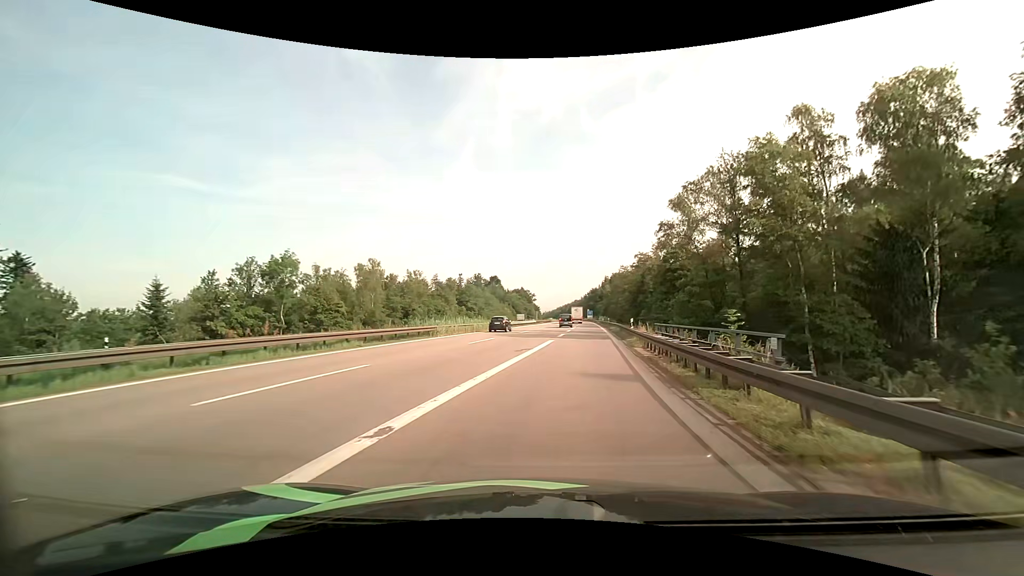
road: motorway_link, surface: asphalt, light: Day
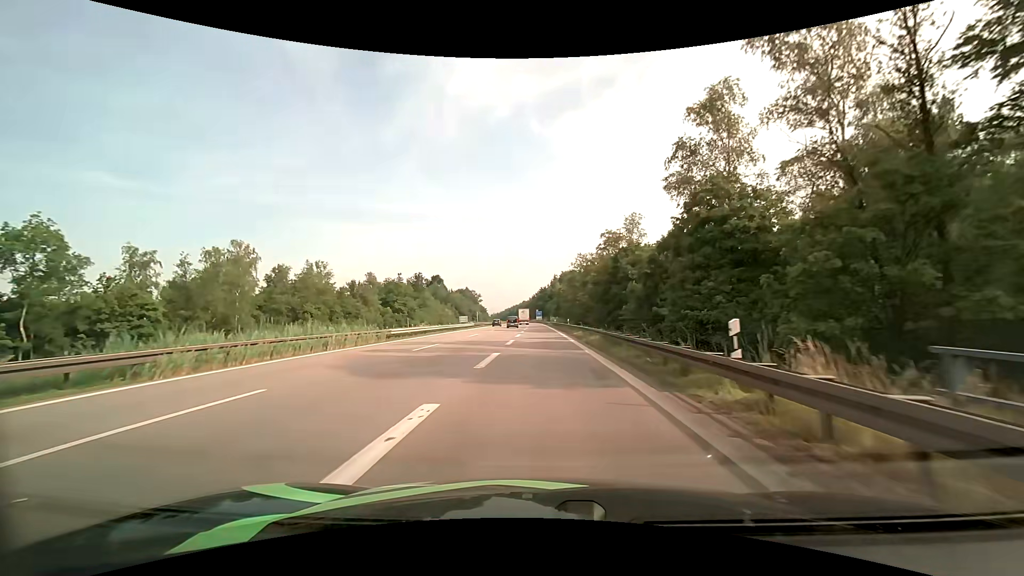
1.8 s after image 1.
(+1.6, +21.7) m; +6°
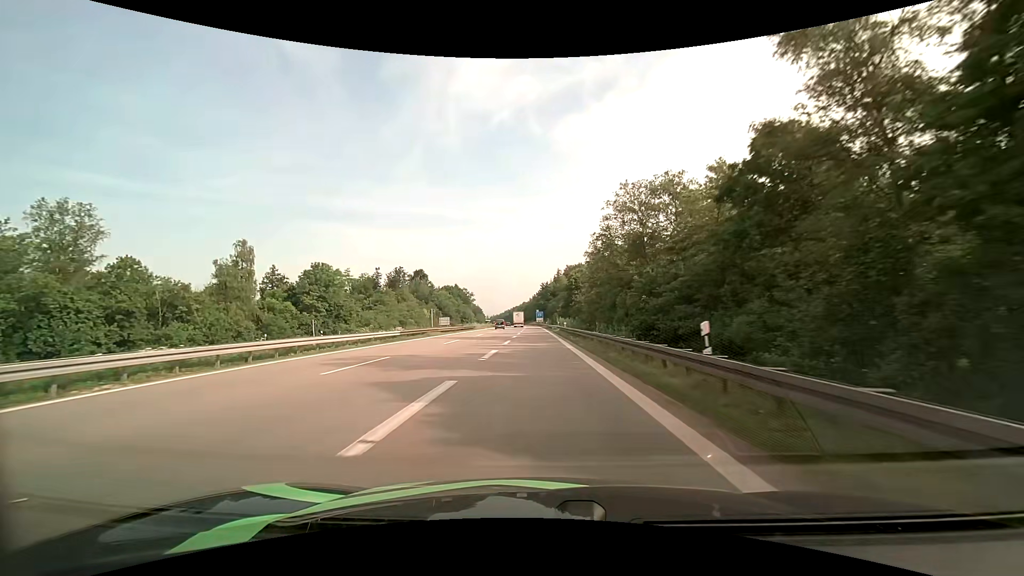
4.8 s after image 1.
(+0.3, +45.0) m; 0°
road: motorway
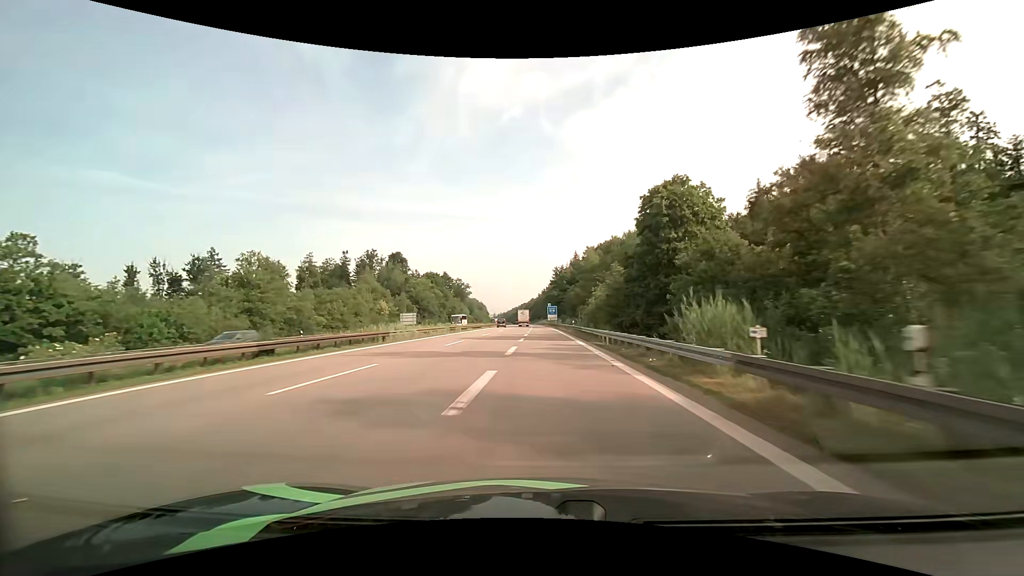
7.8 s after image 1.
(-0.9, +59.0) m; -1°
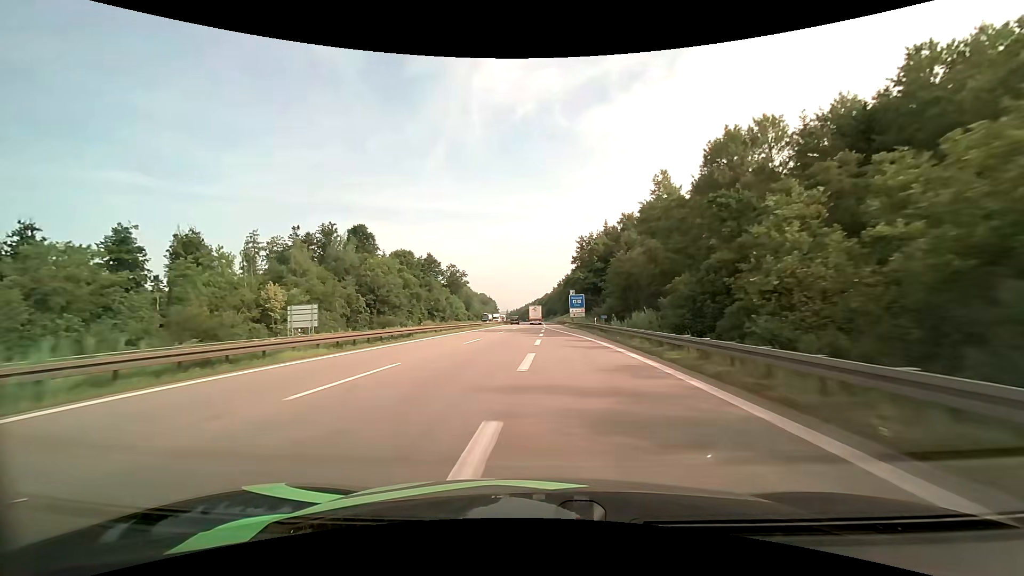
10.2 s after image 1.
(-0.3, +55.0) m; -1°
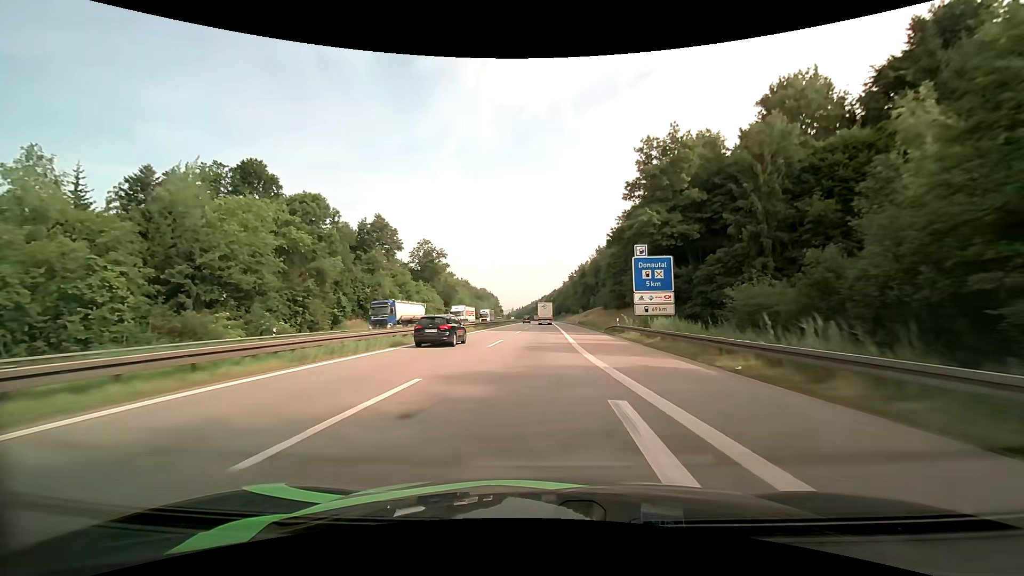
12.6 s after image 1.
(-0.7, +58.5) m; -1°
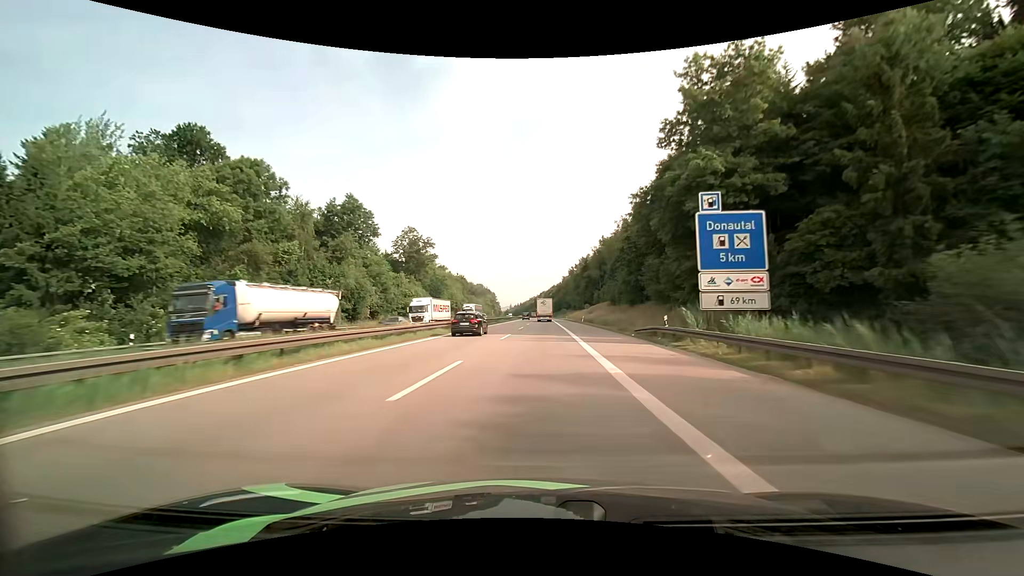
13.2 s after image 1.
(0.0, +14.7) m; 0°
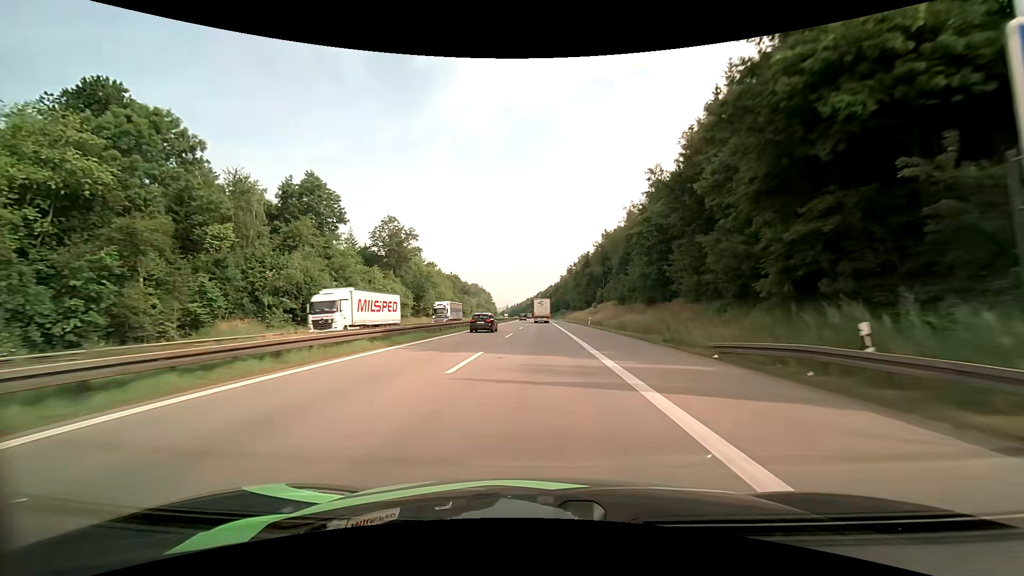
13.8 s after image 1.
(0.0, +14.4) m; 0°
